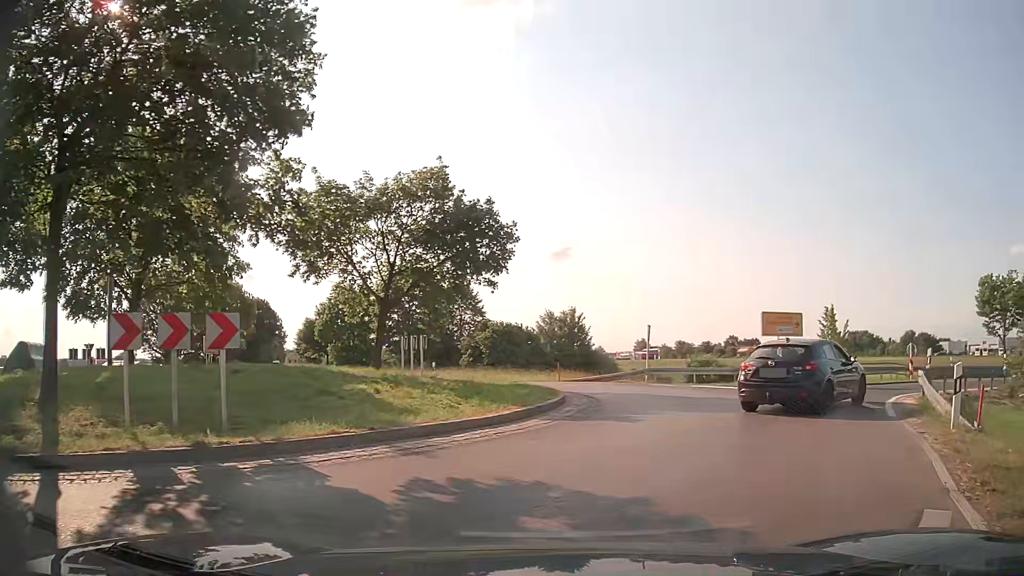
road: secondary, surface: asphalt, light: Day
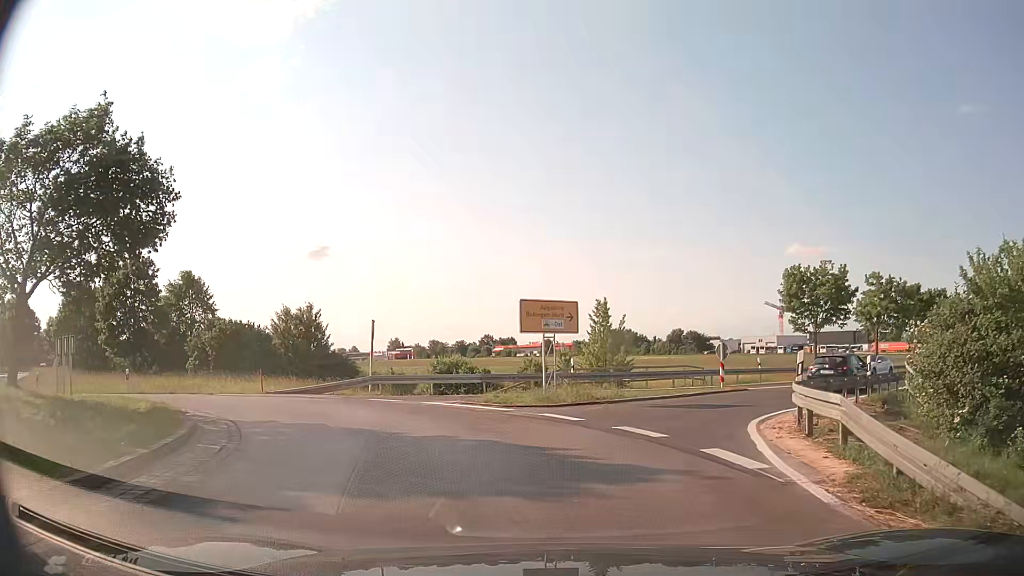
(+1.5, +7.3) m; +21°
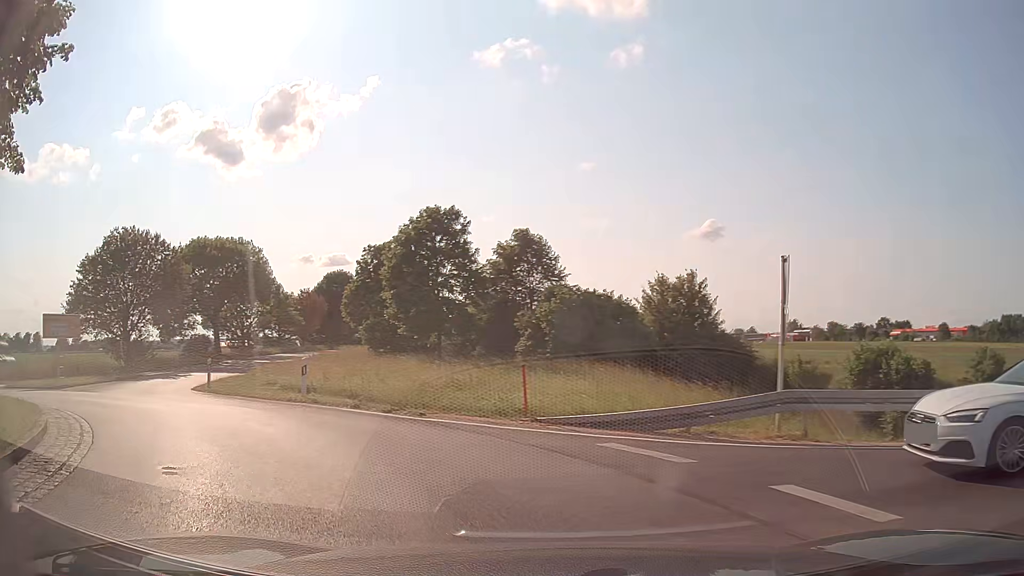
(-2.8, +14.7) m; -32°
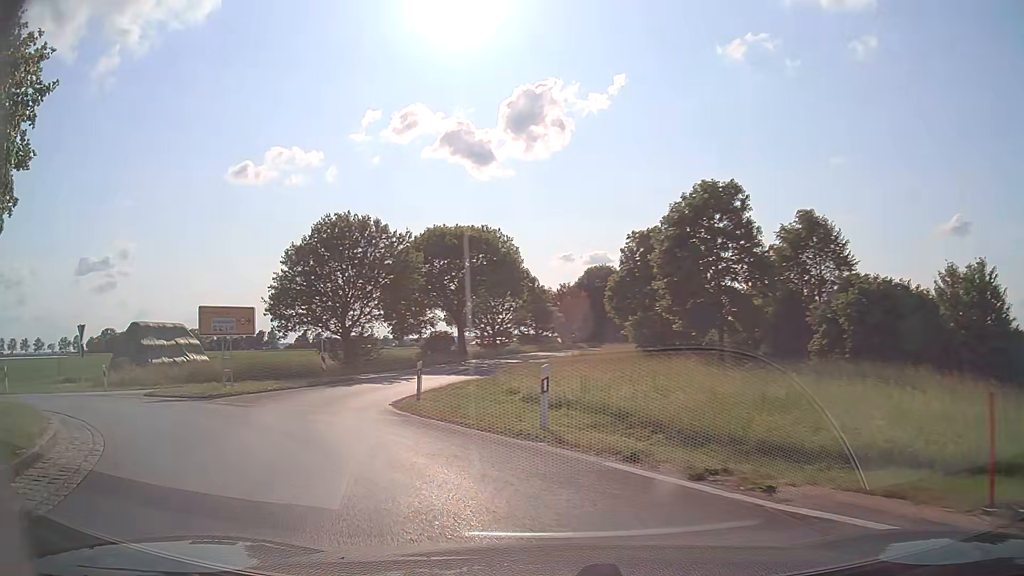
(-1.3, +6.5) m; -22°
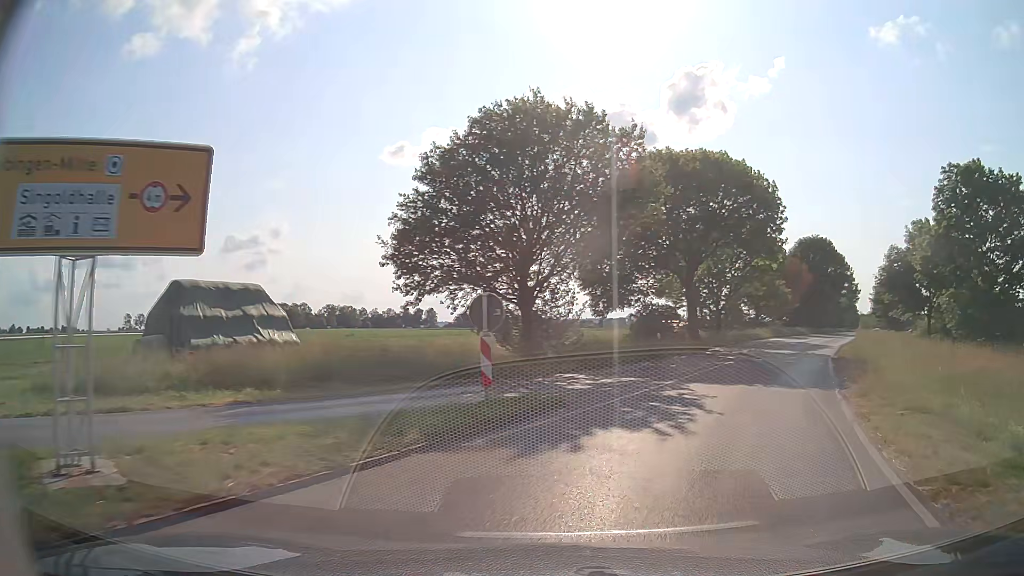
(-6.3, +18.1) m; -17°
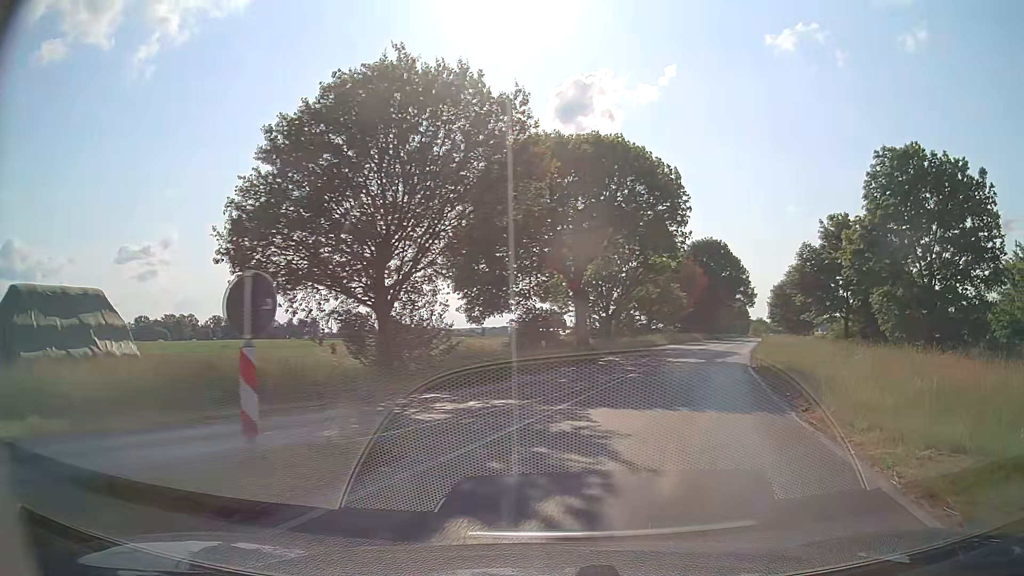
(+0.5, +4.7) m; +10°
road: tertiary
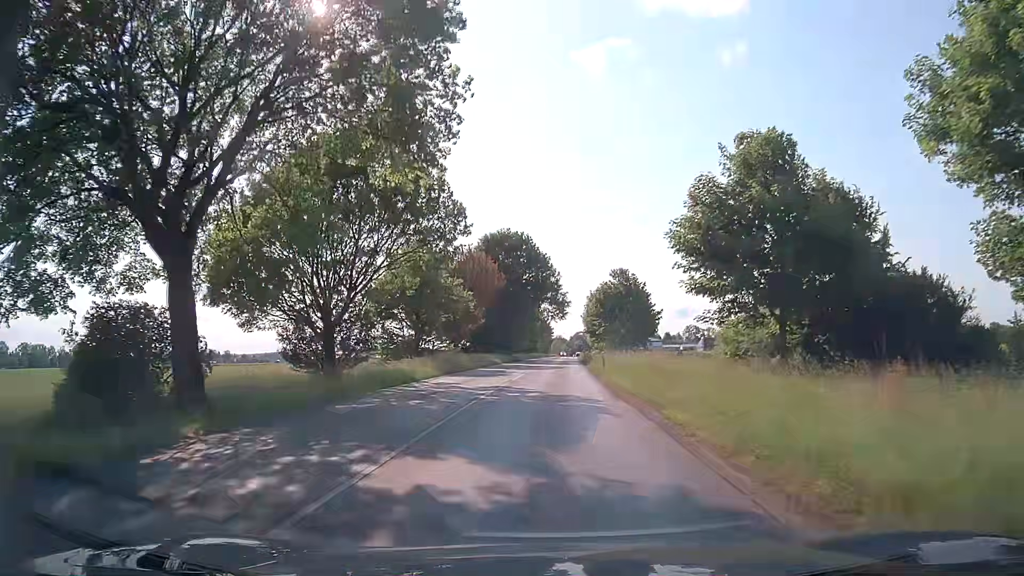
(+4.9, +22.3) m; +18°
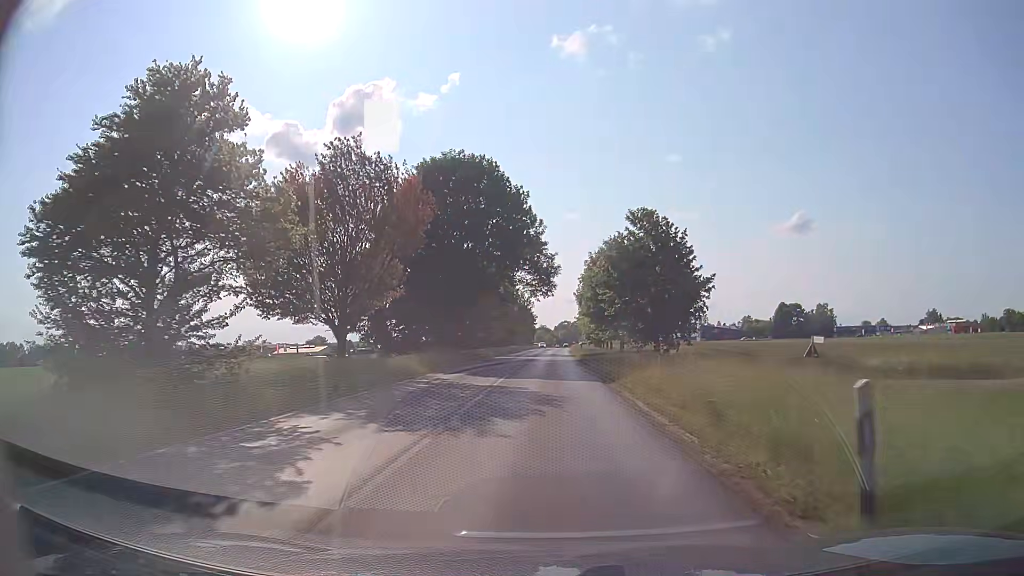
(+0.6, +28.4) m; +1°
(0, +10) (0, +20) (0, +30) (+1, +40) (+1, +50) (+1, +60) (+1, +70) (+2, +80) (+2, +90) (+2, +100) m
